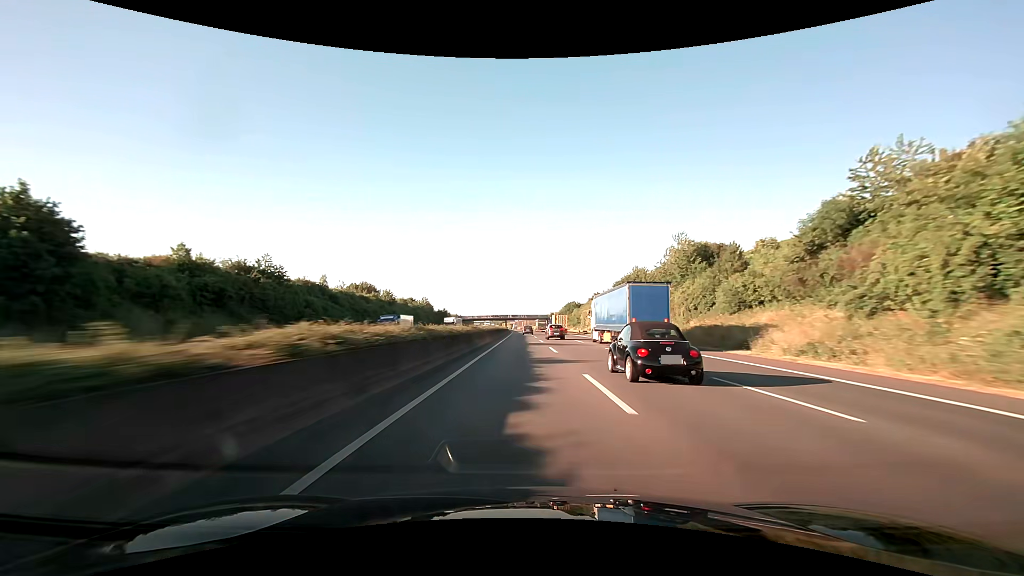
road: motorway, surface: asphalt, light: Day
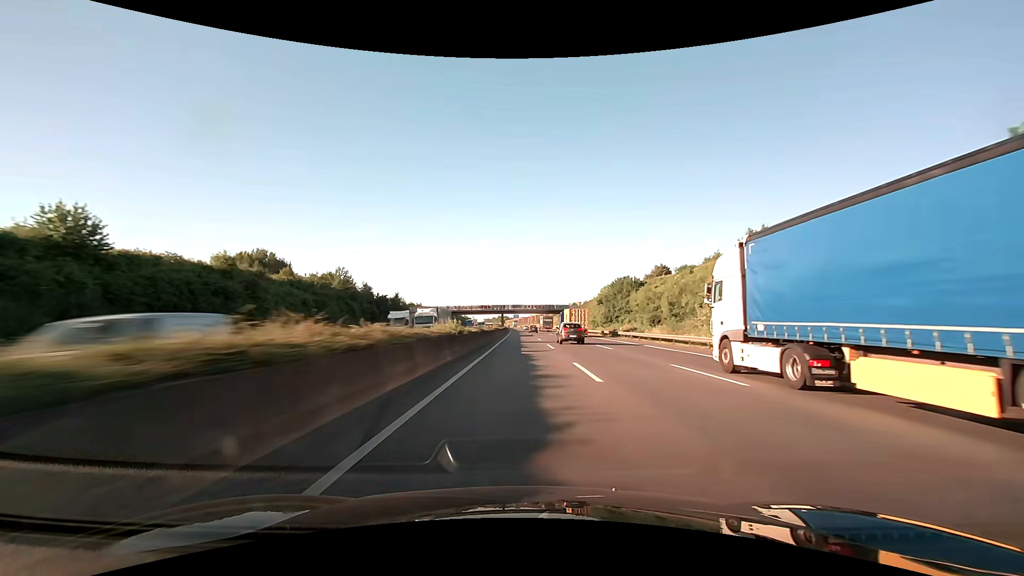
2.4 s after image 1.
(-0.6, +85.5) m; -1°
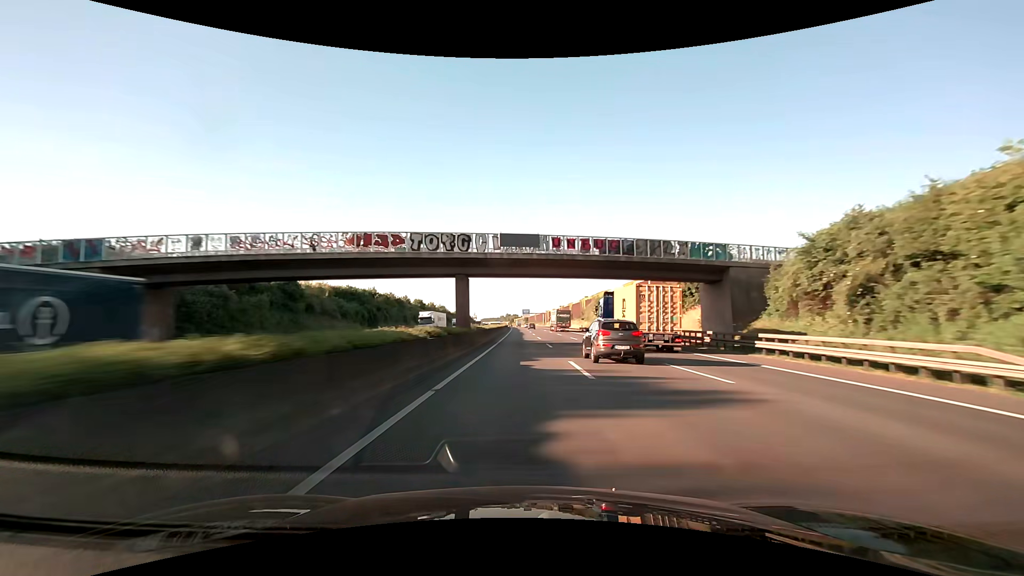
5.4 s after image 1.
(-1.1, +107.2) m; -1°
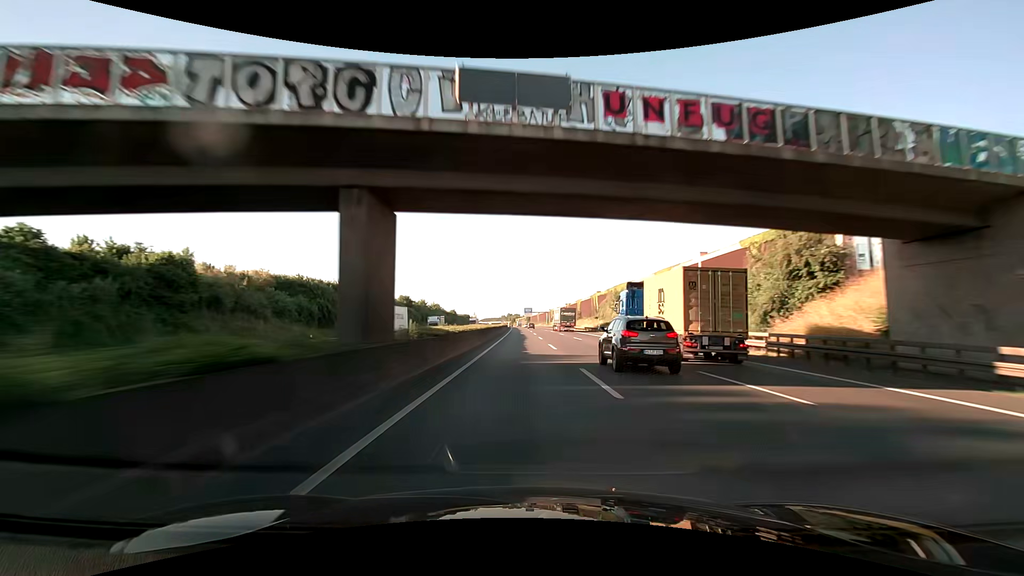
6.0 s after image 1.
(0.0, +21.5) m; 0°
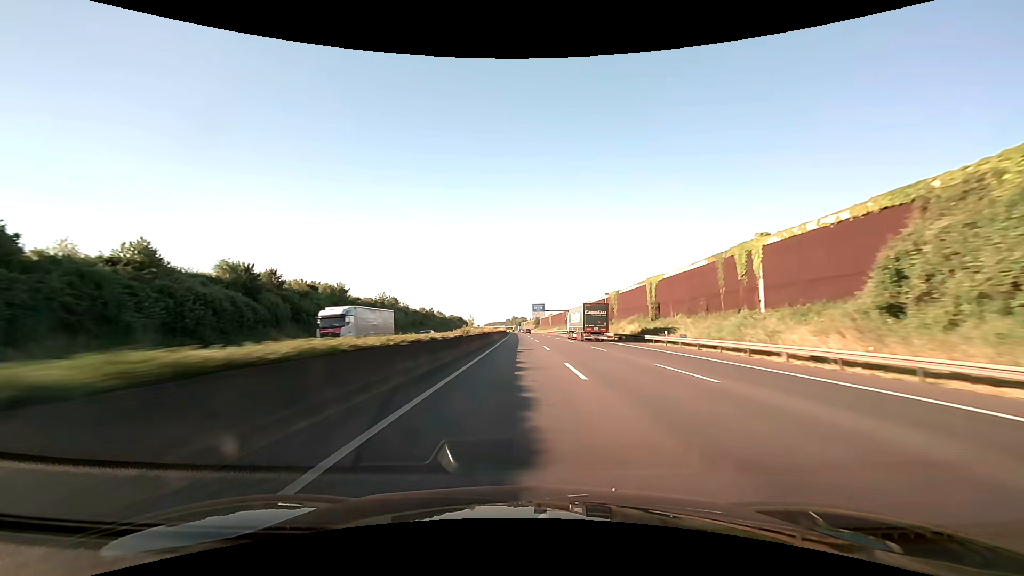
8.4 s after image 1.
(-0.4, +85.8) m; -1°
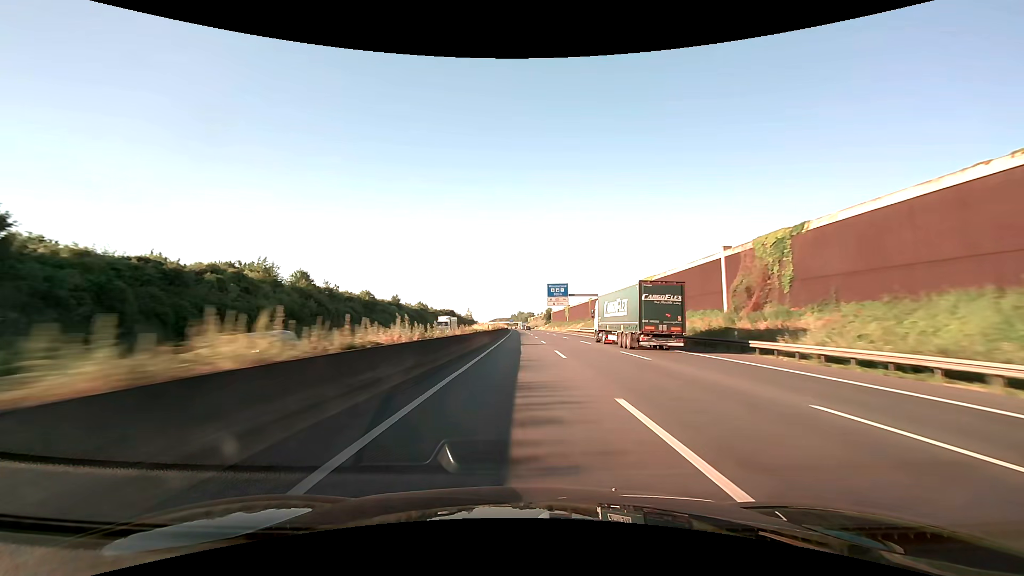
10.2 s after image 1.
(-0.6, +64.2) m; -1°
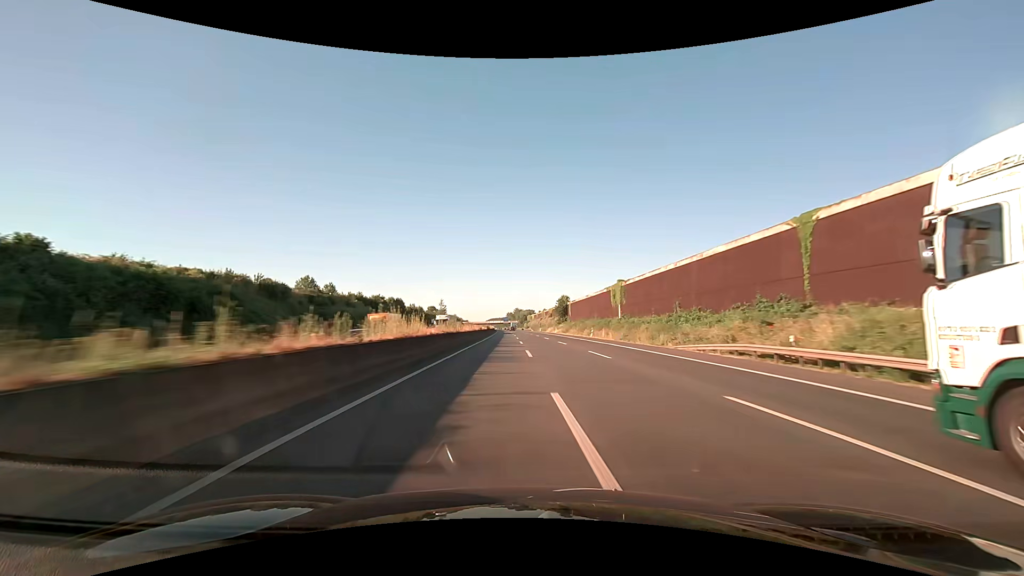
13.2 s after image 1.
(0.0, +106.9) m; 0°
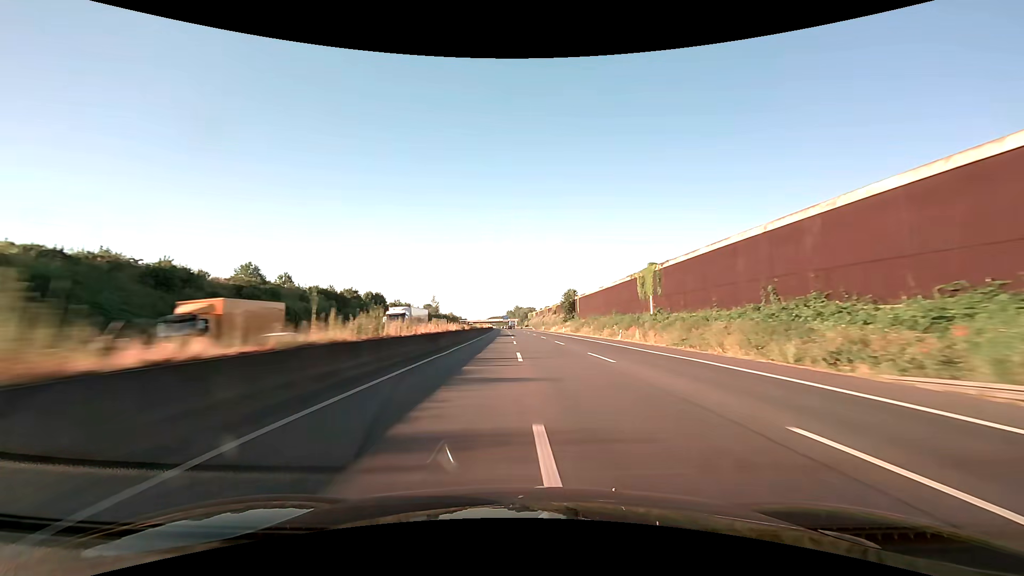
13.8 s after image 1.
(+0.1, +21.4) m; 0°
(0, +10) (0, +20) (0, +30) (0, +40) (0, +50) (0, +60) (0, +70) (-1, +80) (-1, +90) (-1, +100) m
